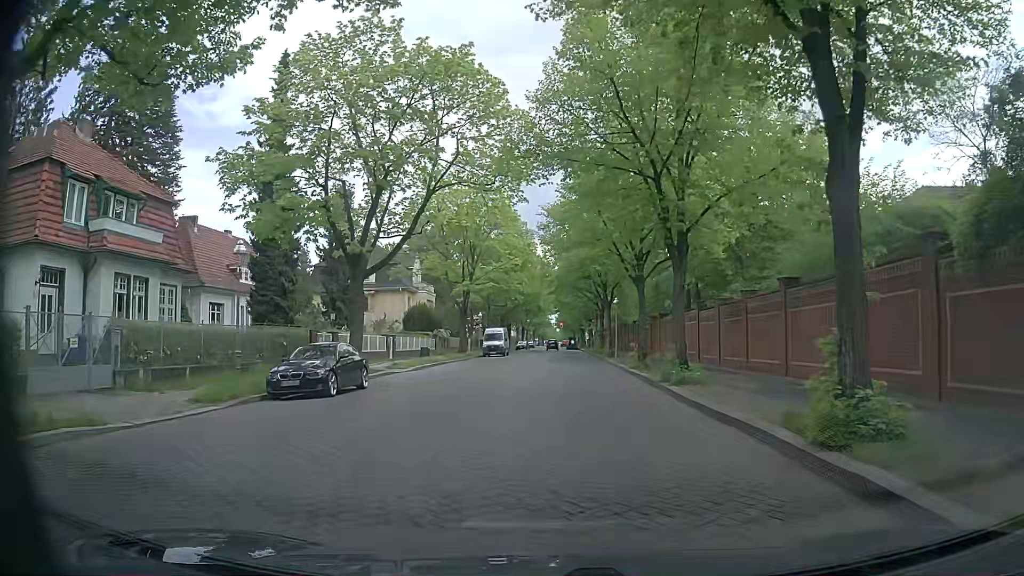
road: residential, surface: sett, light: Day
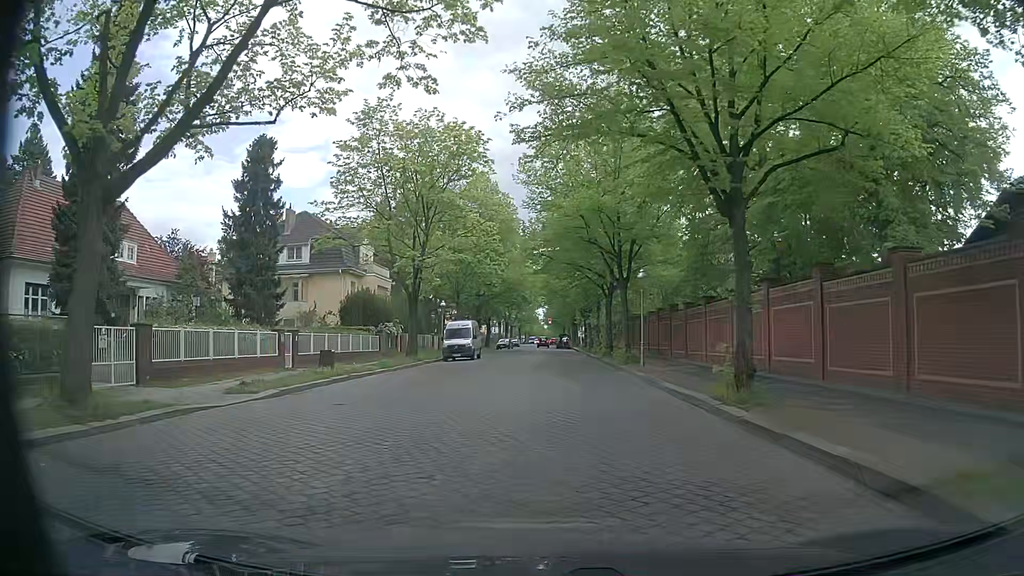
(-0.1, +16.9) m; 0°
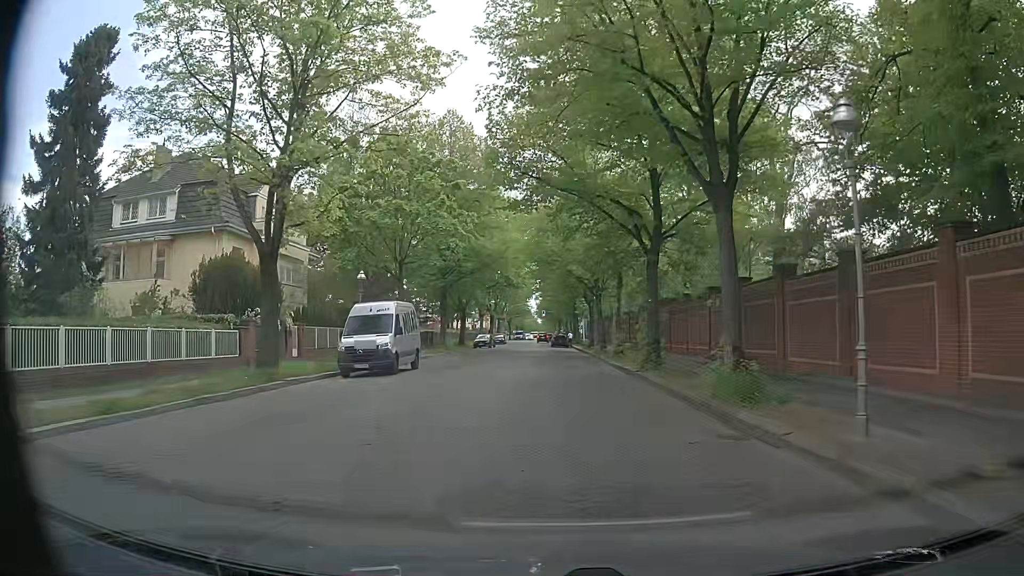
(+0.5, +20.5) m; +1°
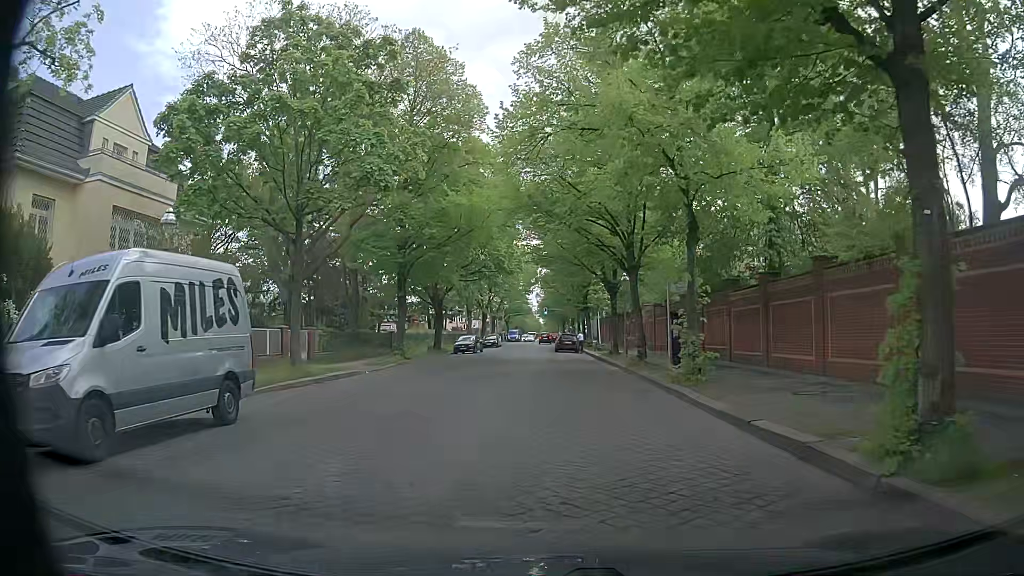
(-0.1, +16.4) m; -1°
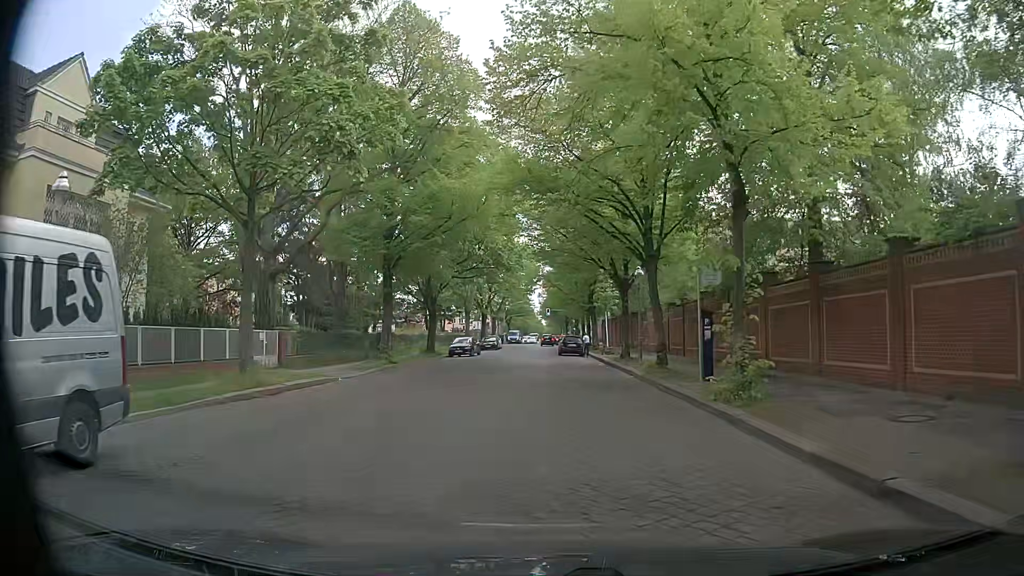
(0.0, +4.1) m; -1°
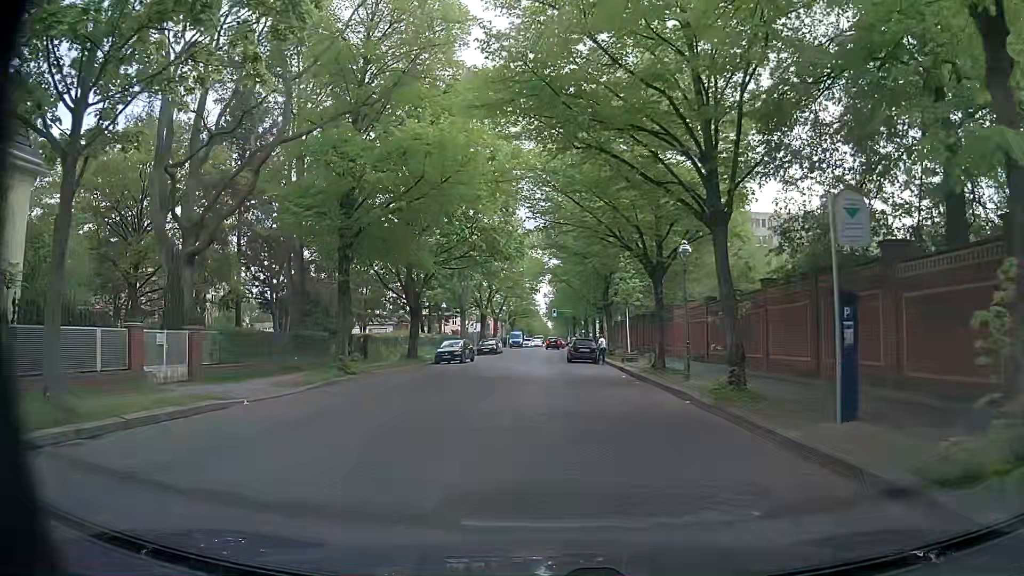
(+0.1, +8.4) m; +1°
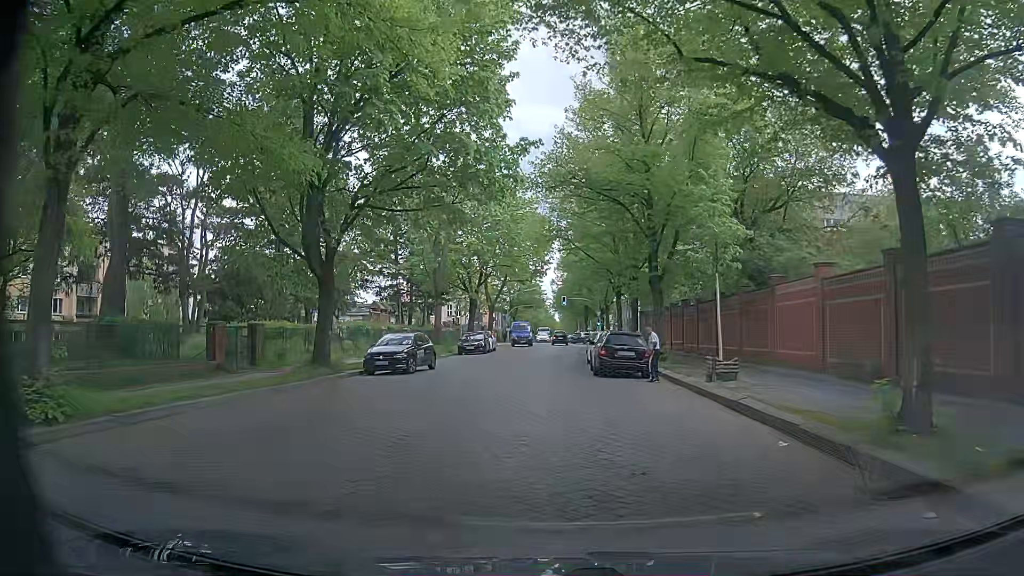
(-0.4, +17.1) m; -2°
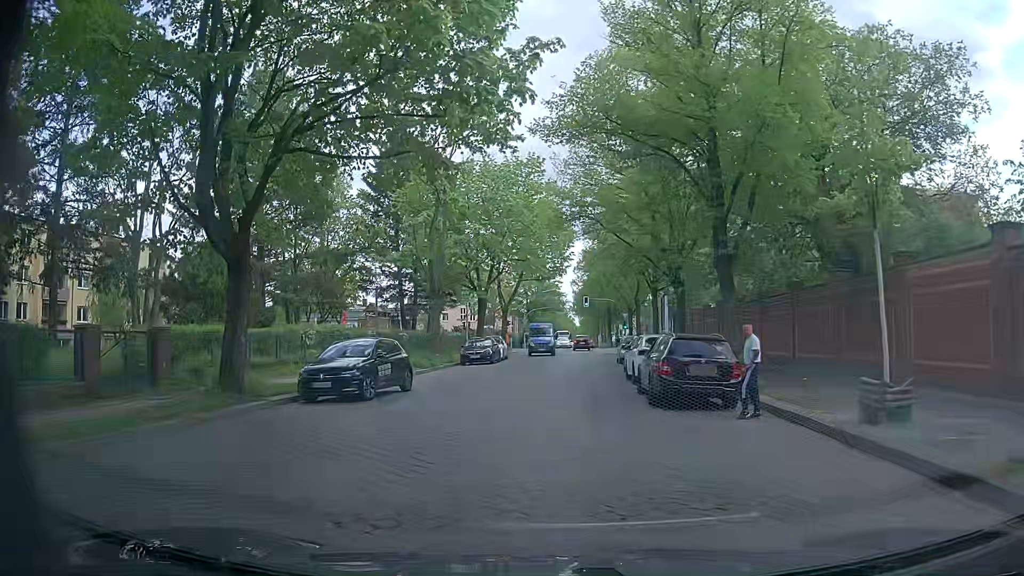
(0.0, +8.0) m; -1°
(0, +10) (+1, +20) (+1, +30) (+2, +40) (+3, +50) (+4, +60) (+4, +70) (+5, +80) (+5, +90) (+6, +100) m
